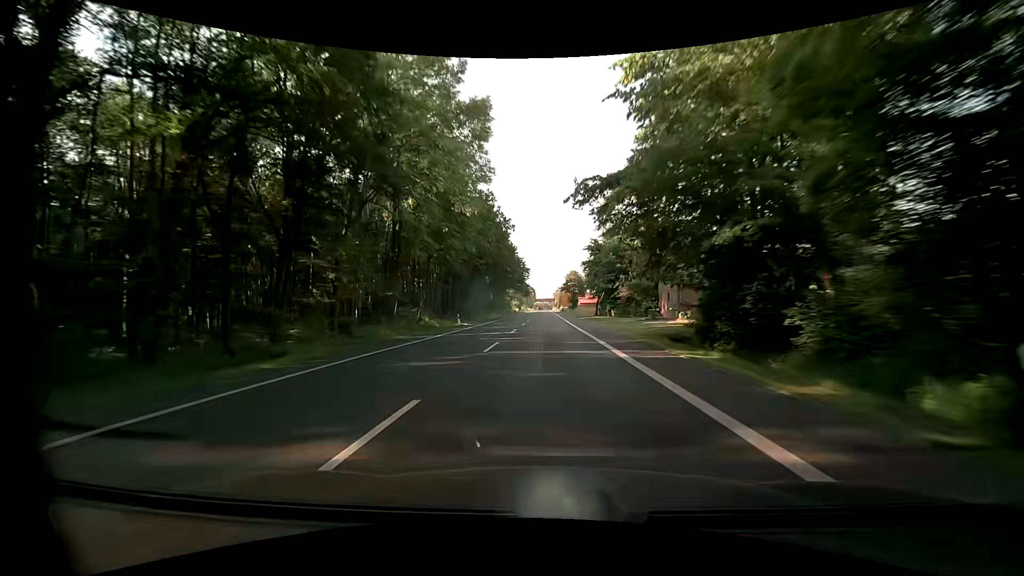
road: primary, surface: asphalt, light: Day
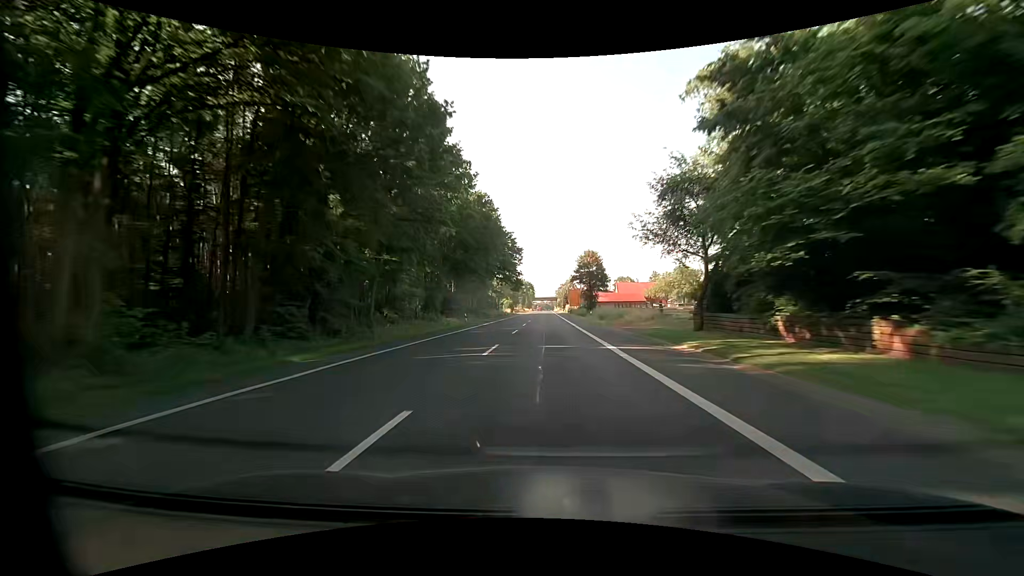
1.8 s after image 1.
(+0.4, +48.8) m; +1°
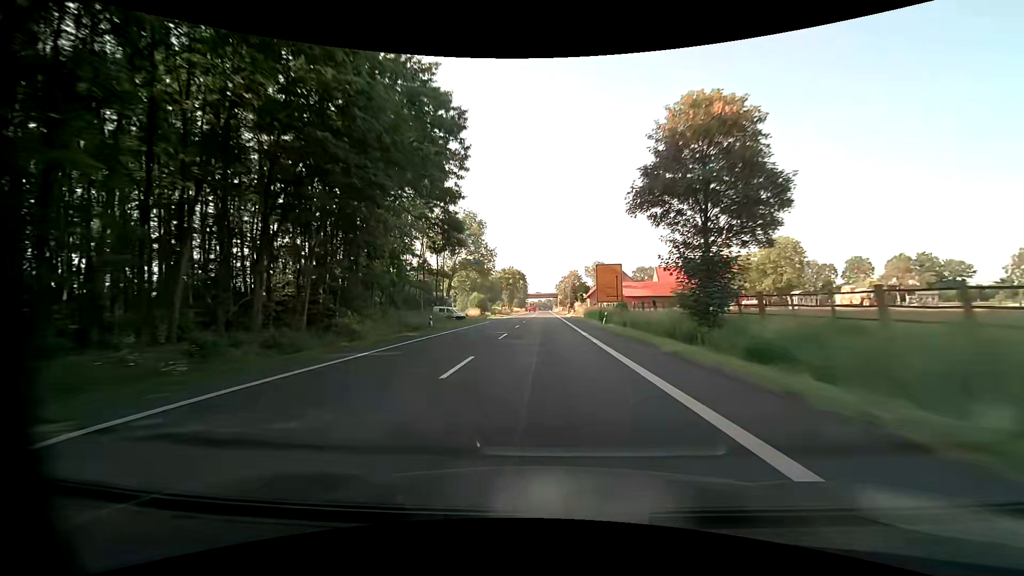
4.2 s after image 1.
(+0.1, +65.1) m; 0°
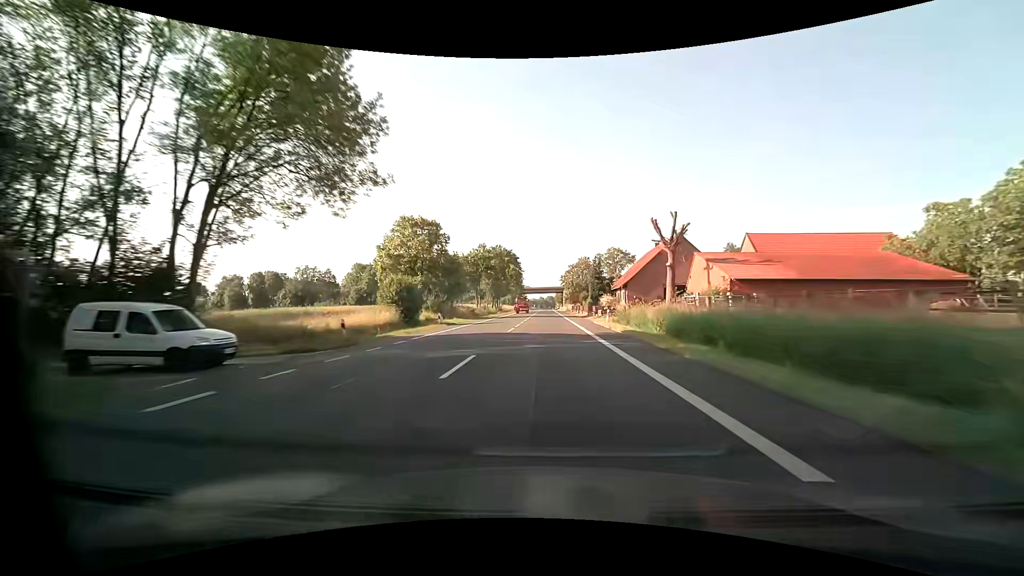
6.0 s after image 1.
(-0.1, +48.4) m; 0°
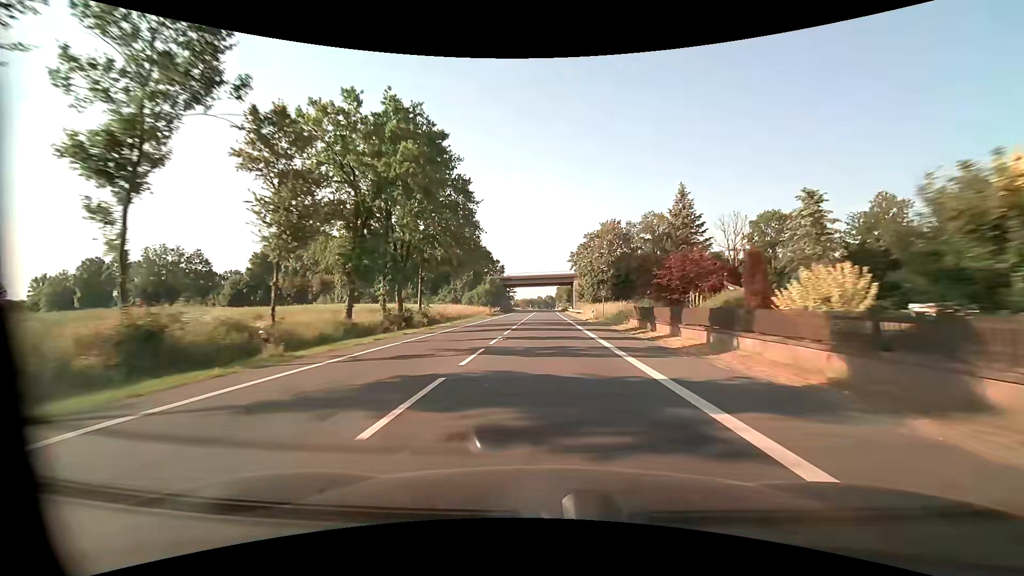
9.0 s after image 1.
(+0.1, +72.8) m; 0°
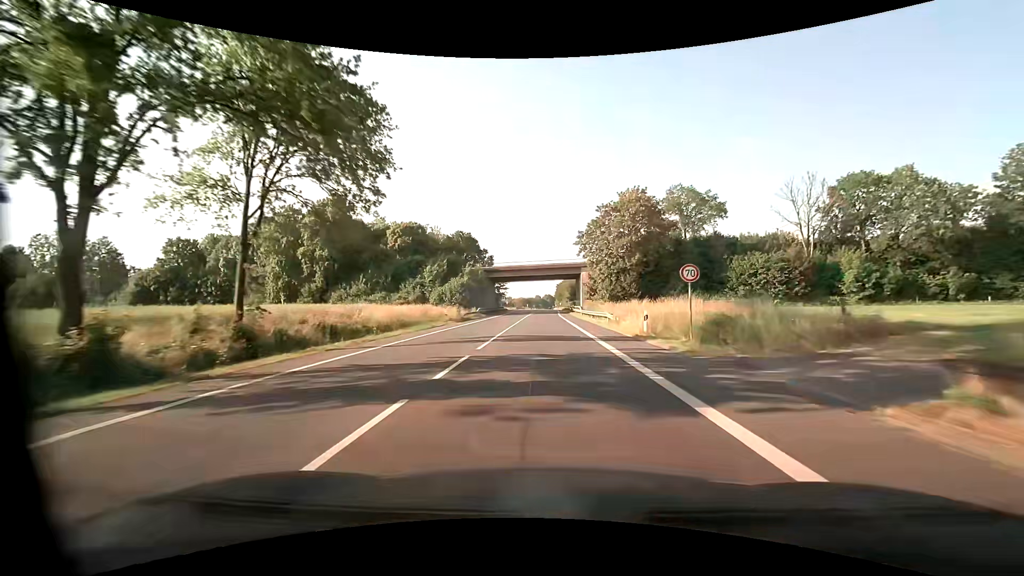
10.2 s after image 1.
(+0.1, +25.9) m; 0°
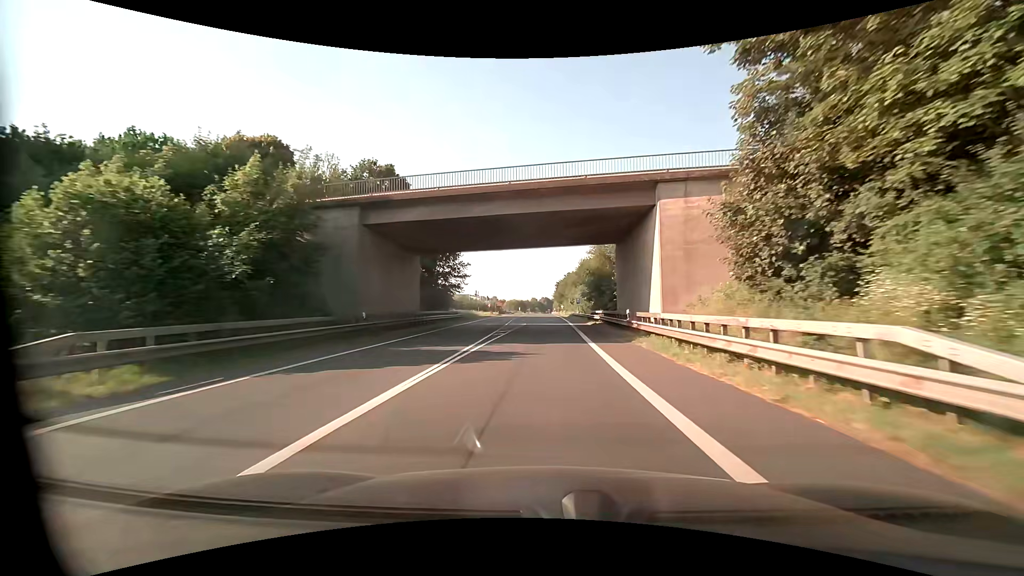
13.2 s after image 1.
(+0.5, +57.0) m; +1°
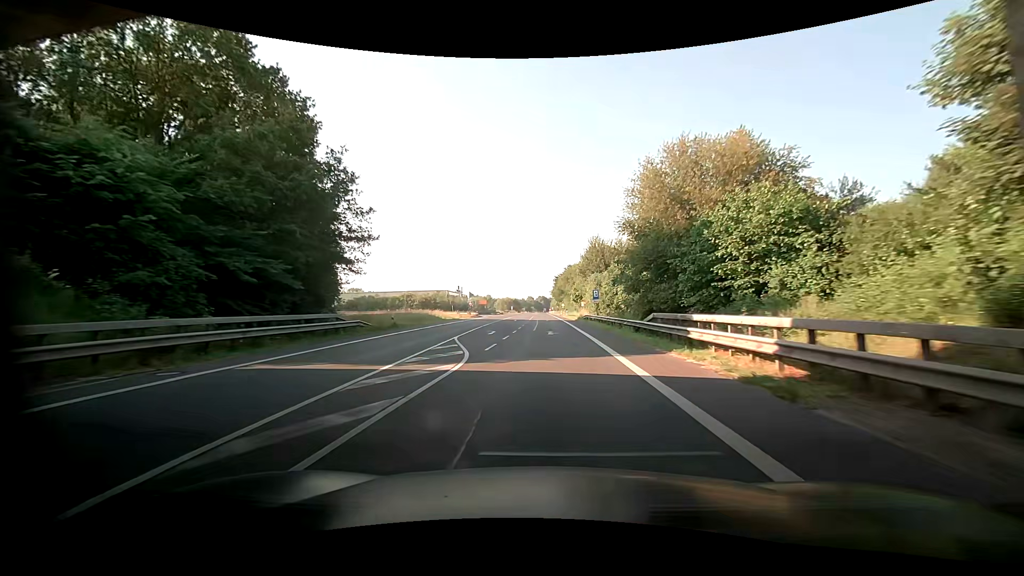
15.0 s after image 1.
(+0.1, +32.8) m; -1°
(0, +10) (0, +20) (0, +30) (+1, +40) (+1, +50) (+1, +60) (+1, +70) (+1, +80) (+1, +90) (+1, +100) m
